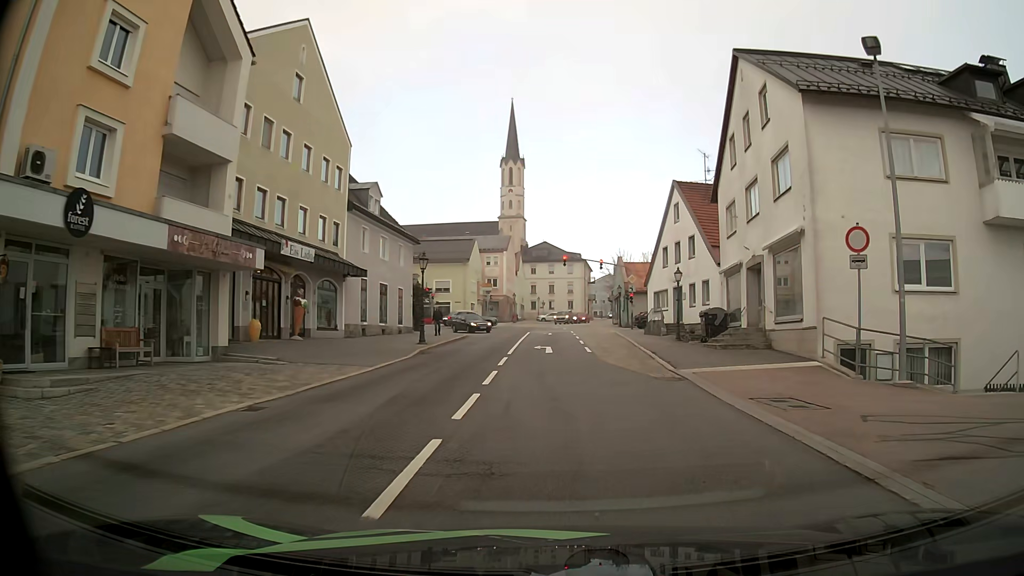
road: secondary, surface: asphalt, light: Day
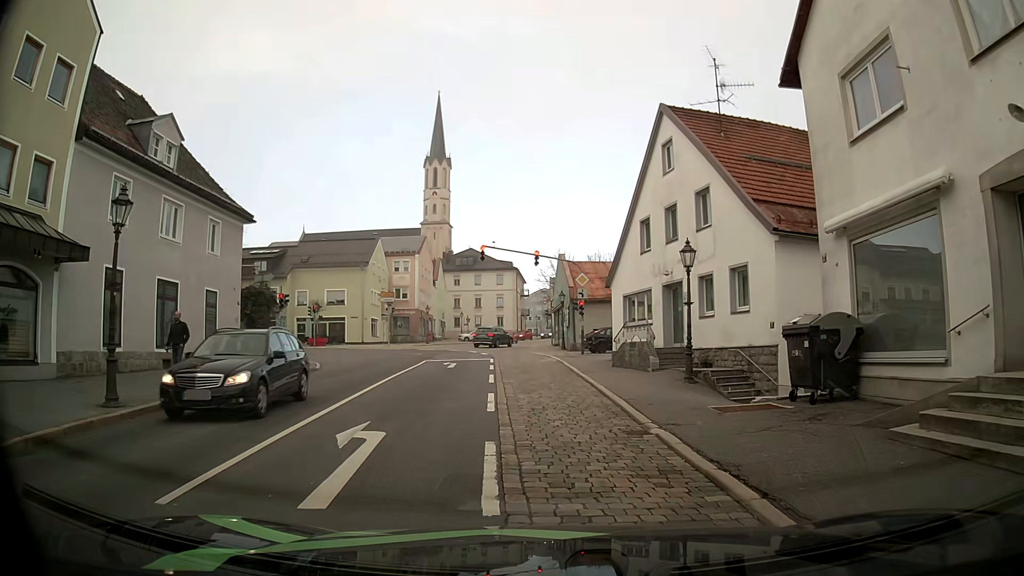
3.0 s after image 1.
(+1.3, +17.6) m; +7°
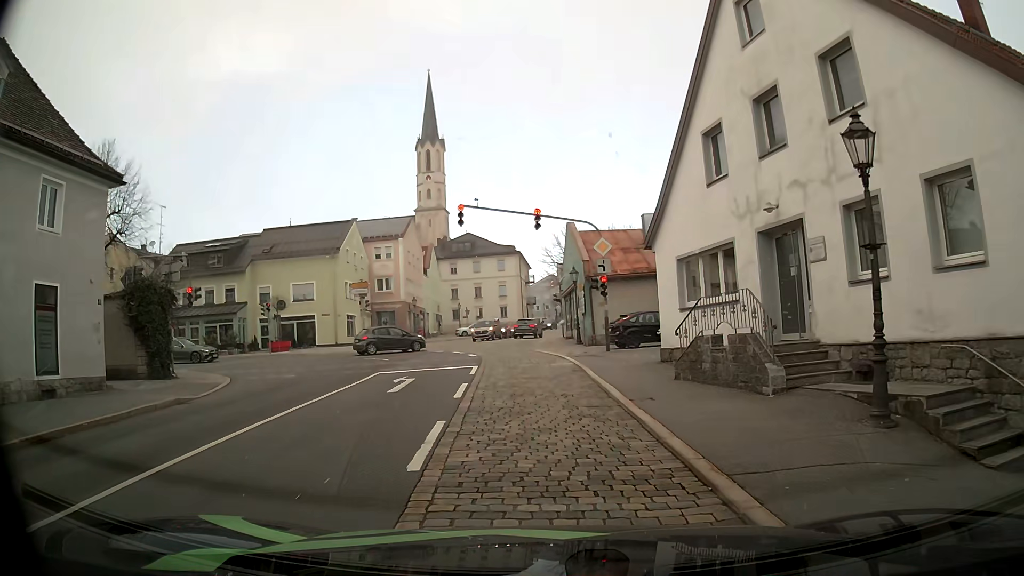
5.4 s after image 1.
(-0.2, +10.7) m; -3°
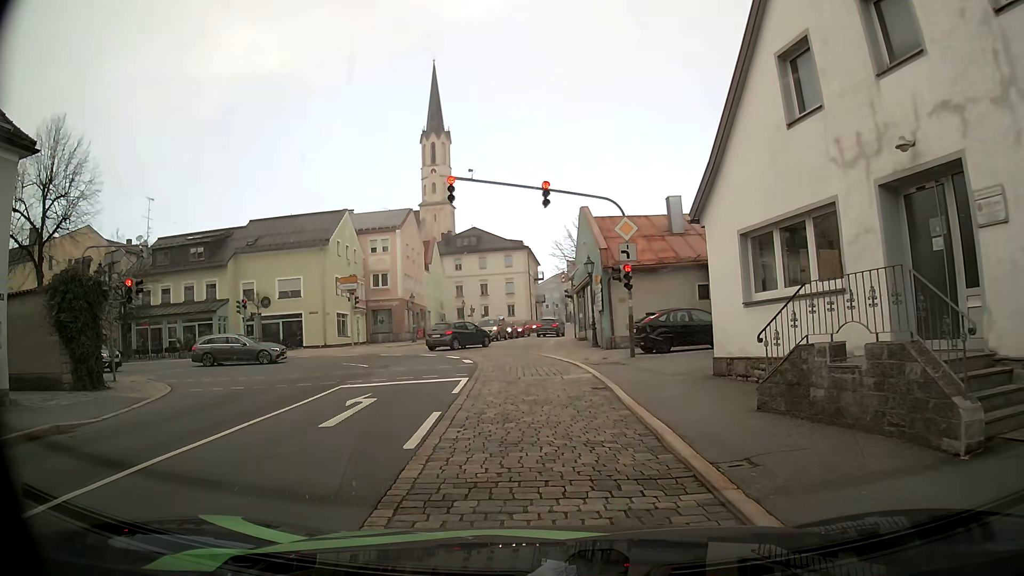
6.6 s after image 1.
(0.0, +5.0) m; 0°
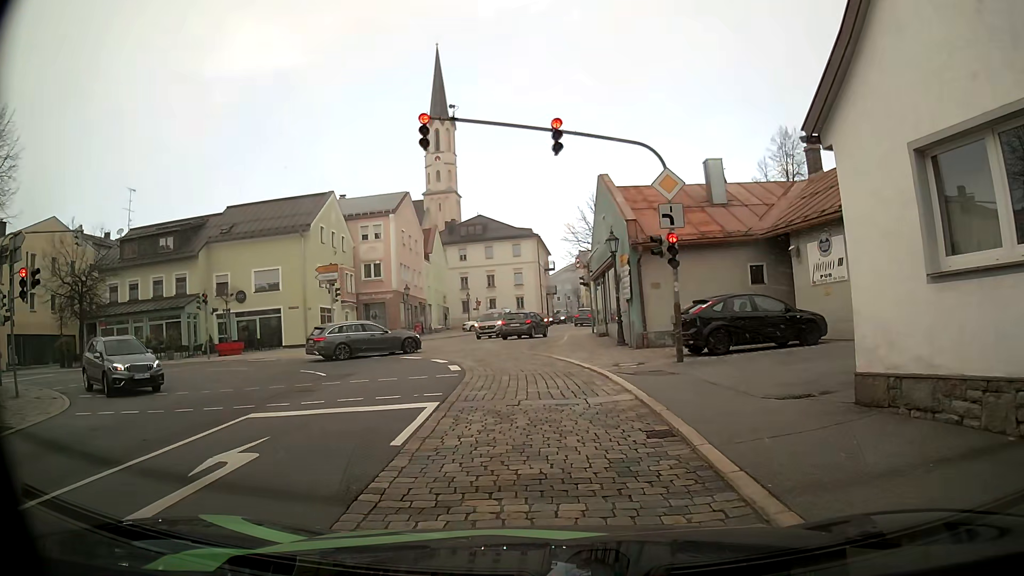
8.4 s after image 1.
(0.0, +6.0) m; -1°
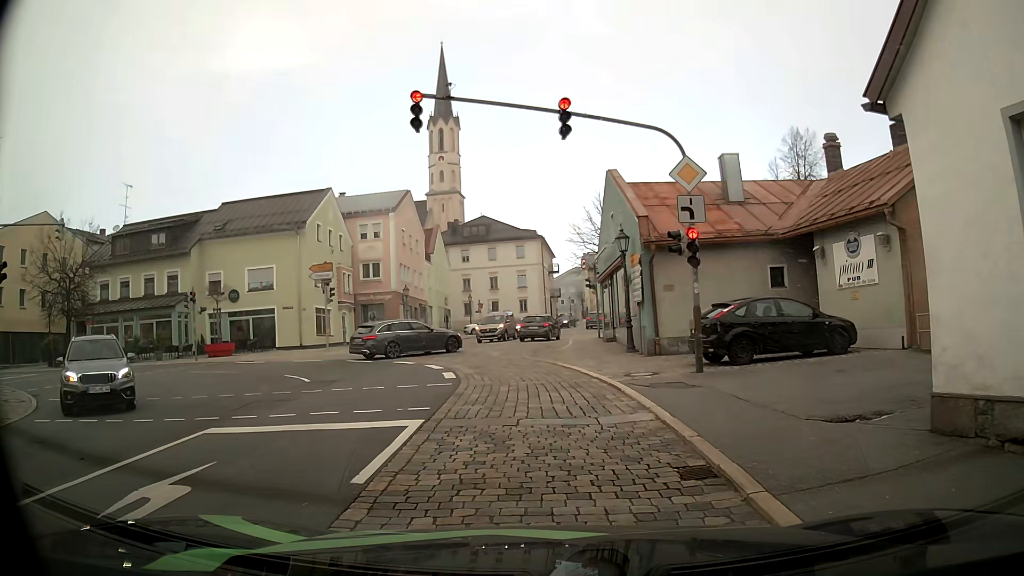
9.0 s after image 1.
(0.0, +1.6) m; -1°
